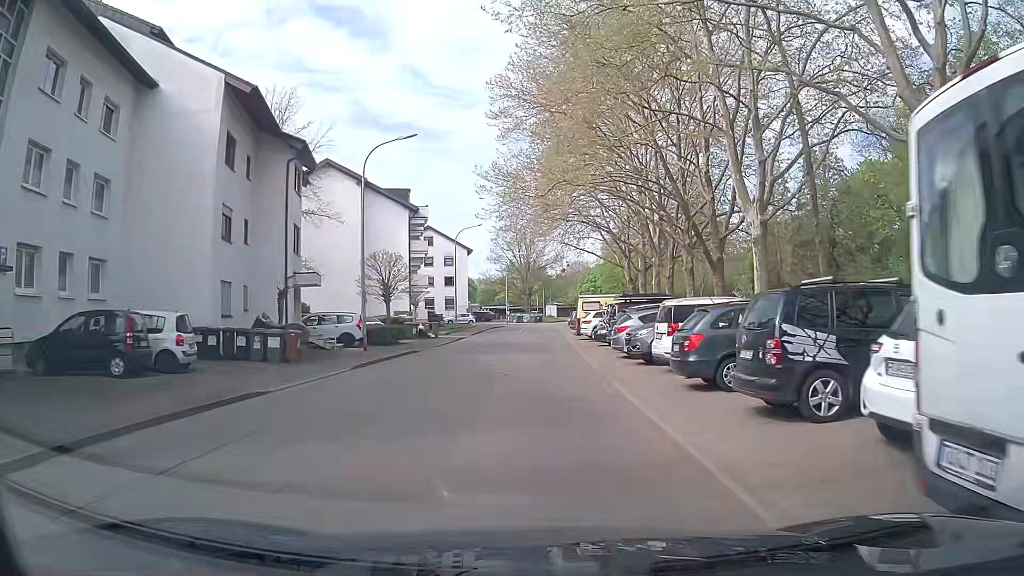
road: residential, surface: asphalt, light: Day
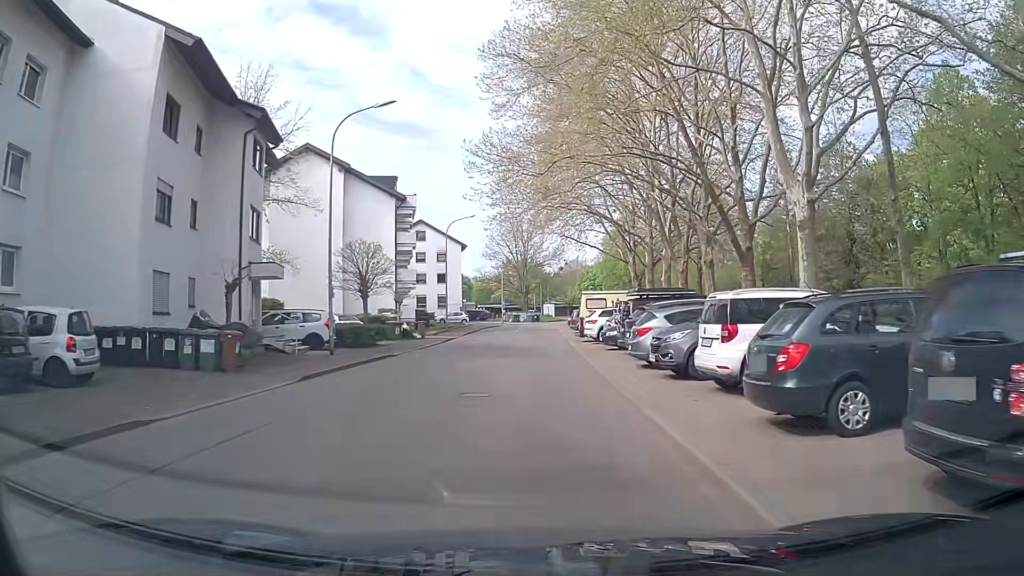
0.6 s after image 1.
(0.0, +4.6) m; 0°
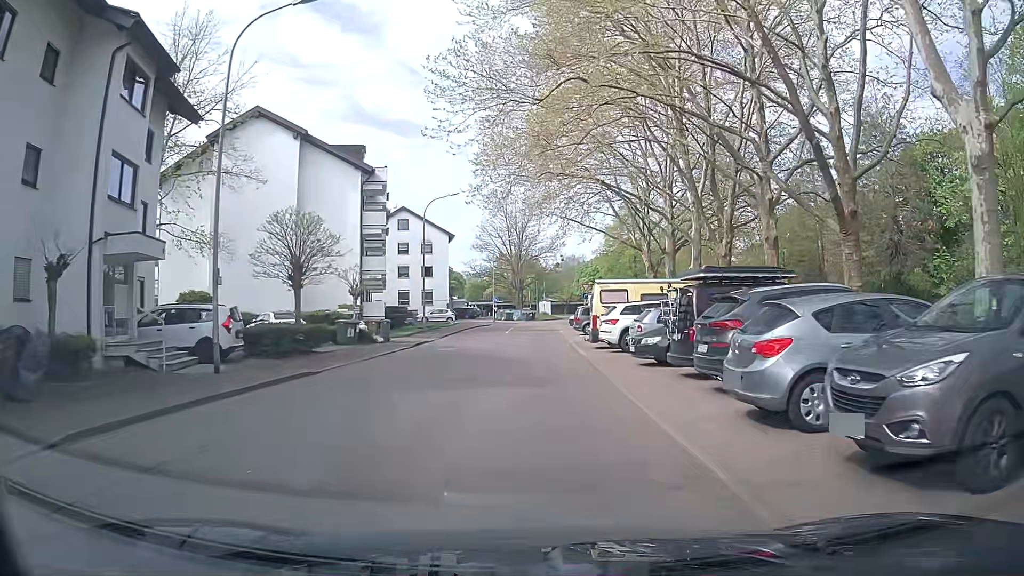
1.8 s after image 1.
(+0.2, +9.2) m; +1°
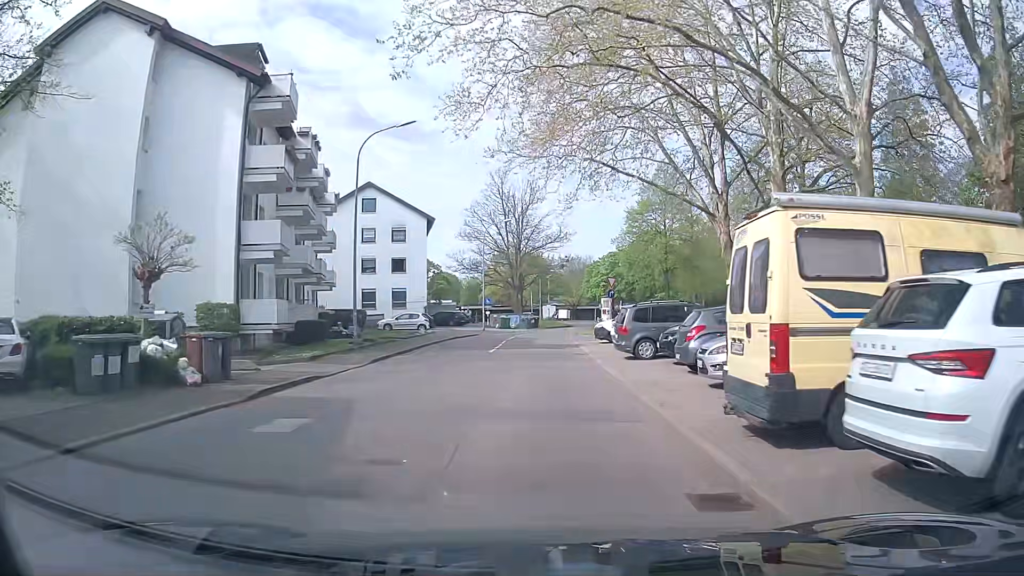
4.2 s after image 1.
(+0.1, +18.3) m; 0°
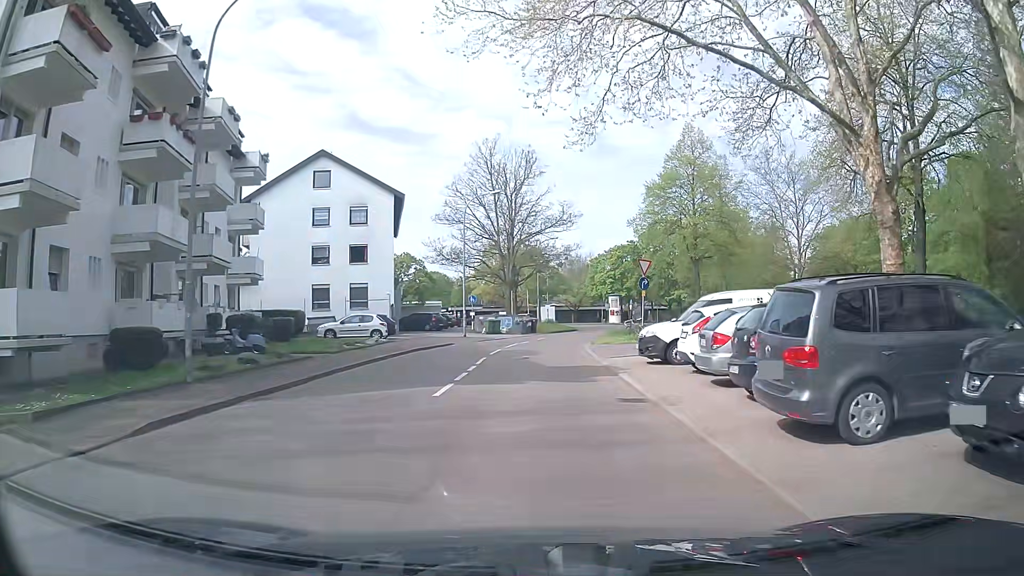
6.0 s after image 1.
(+0.2, +13.6) m; +1°
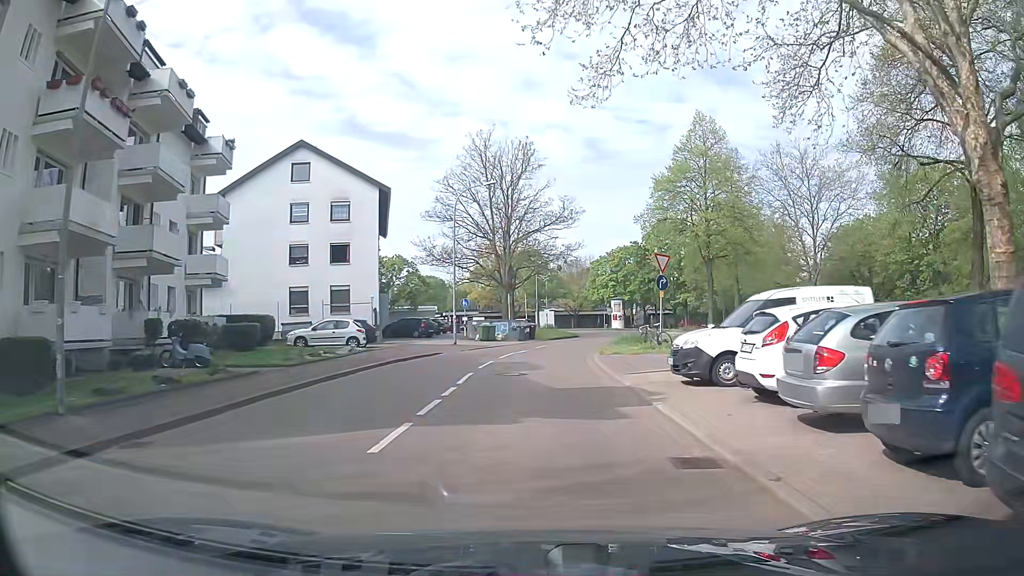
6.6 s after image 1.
(0.0, +4.4) m; -1°
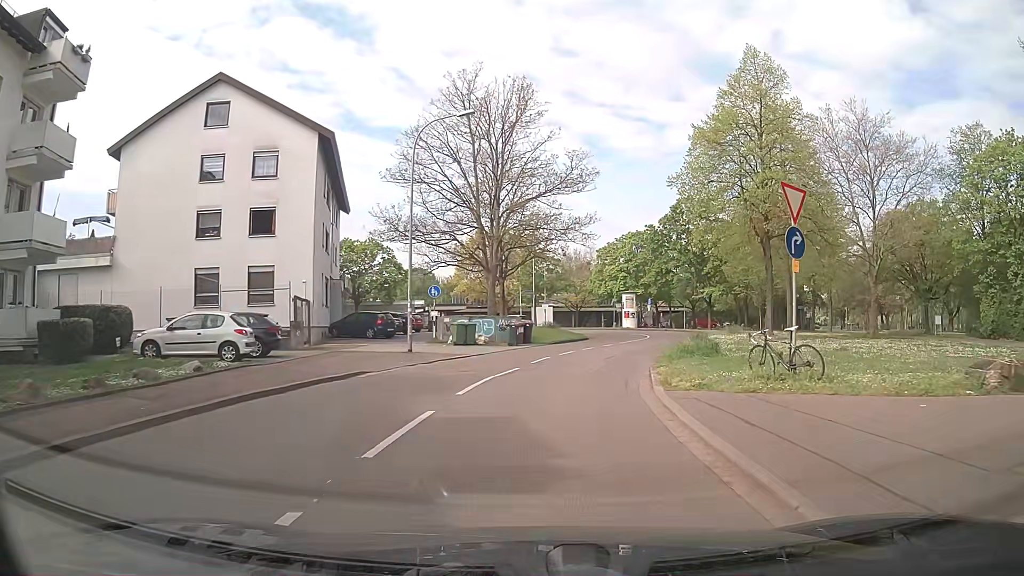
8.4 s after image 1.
(+0.2, +13.0) m; +2°
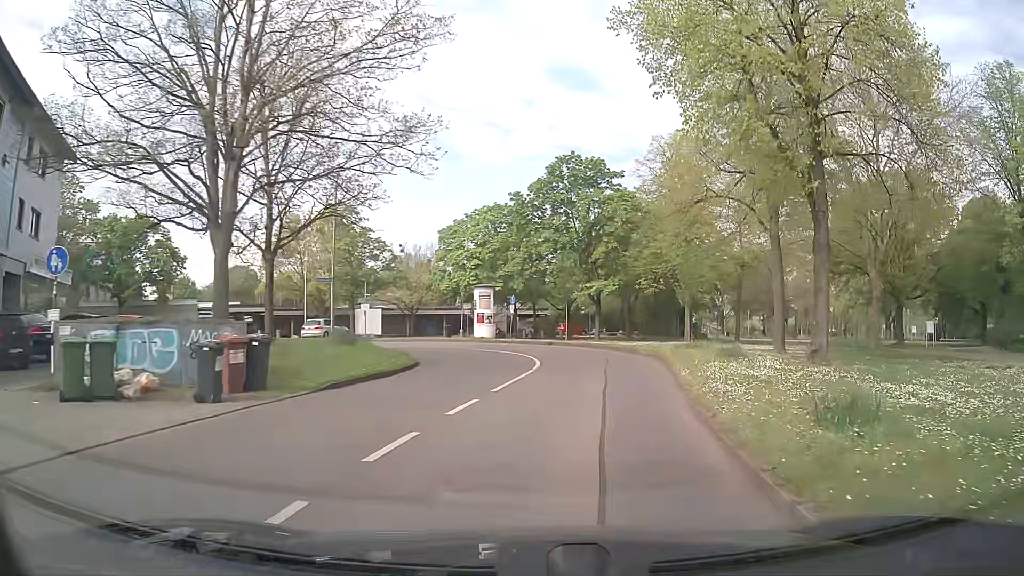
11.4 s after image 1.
(+1.4, +20.7) m; +14°
